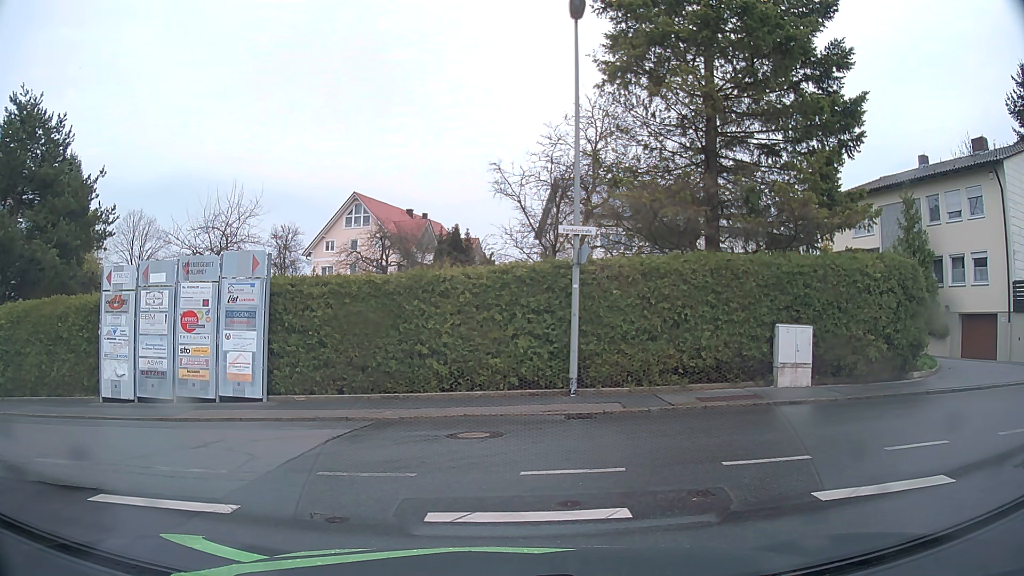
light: Day
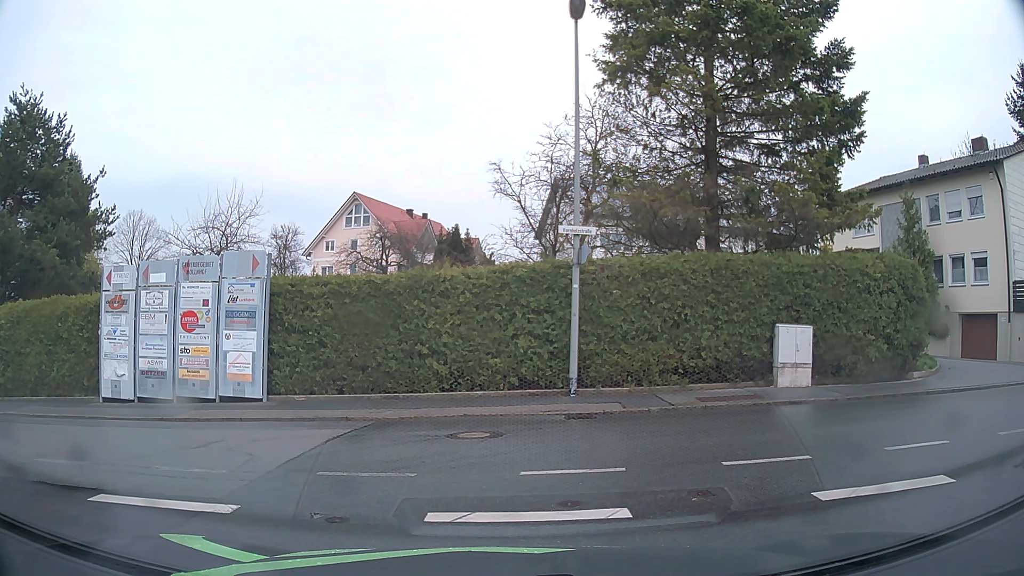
(0.0, 0.0) m; 0°
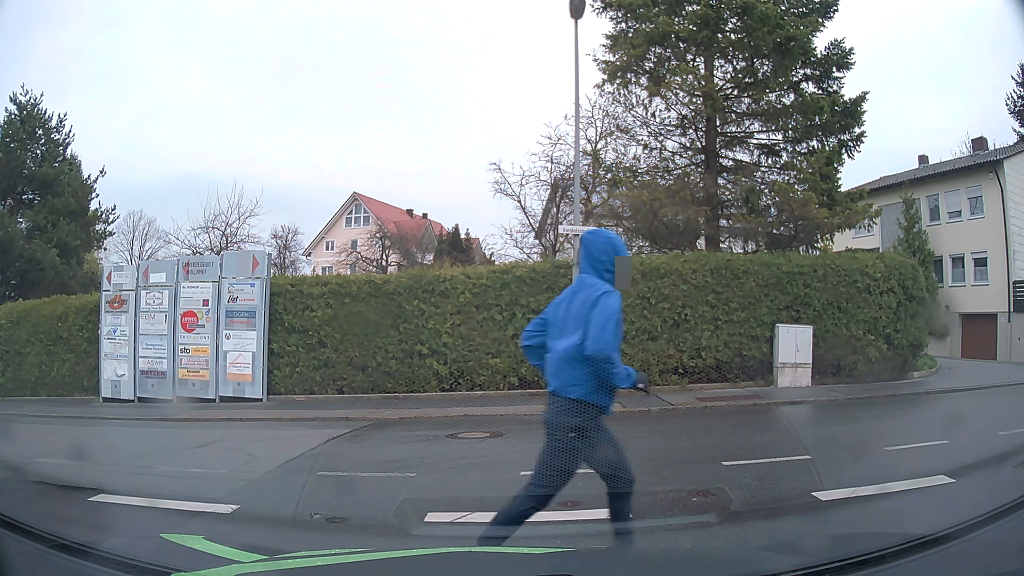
(0.0, 0.0) m; 0°
(+4, +8) (+14, +9) (+24, +10) (+34, +11) (+44, +11) (+54, +12) (+64, +13) (+74, +14) (+84, +14) (+94, +15) m
